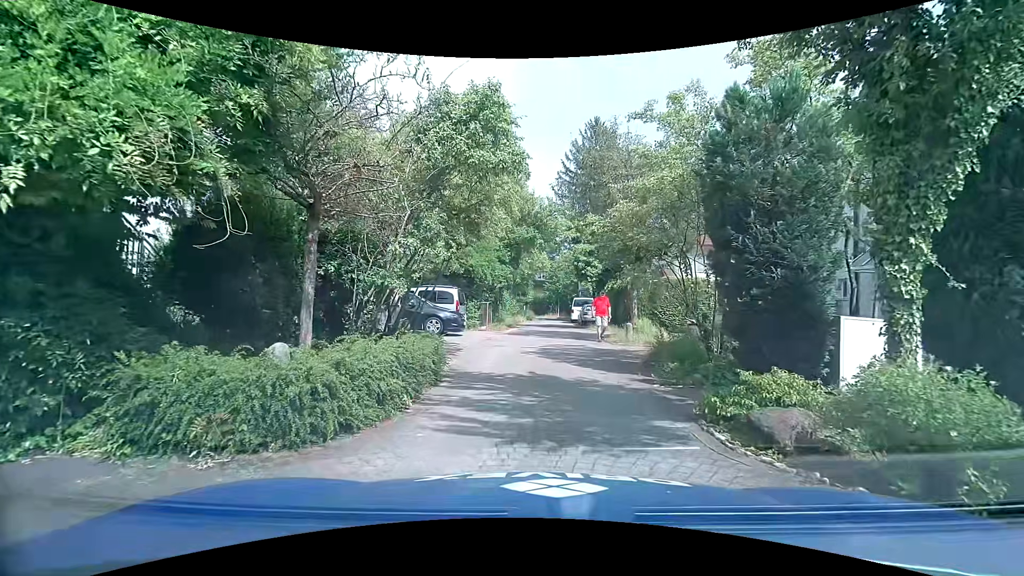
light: Day
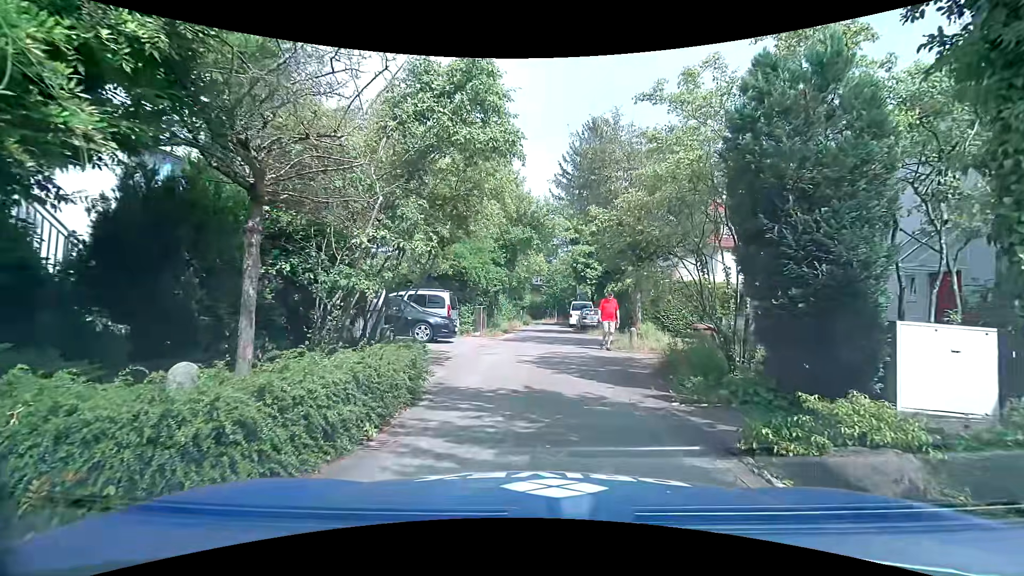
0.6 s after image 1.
(0.0, +1.3) m; 0°
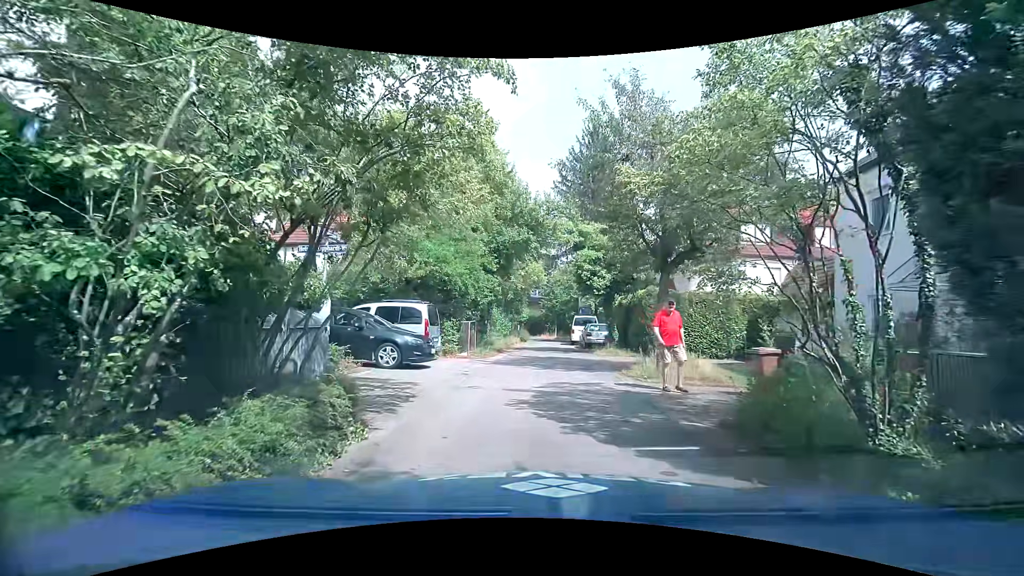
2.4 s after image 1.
(+0.1, +3.6) m; -2°
